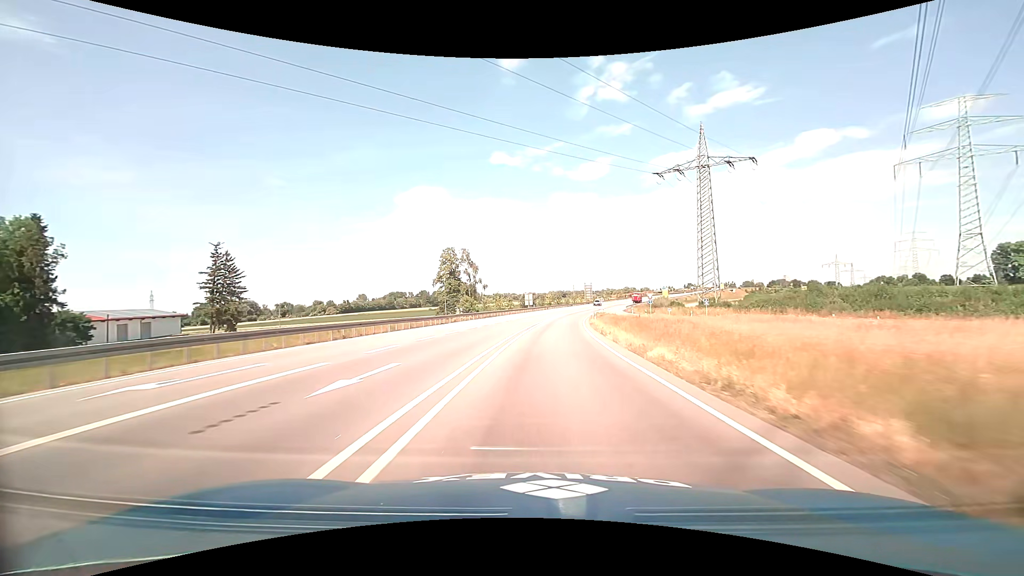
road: trunk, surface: asphalt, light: Day
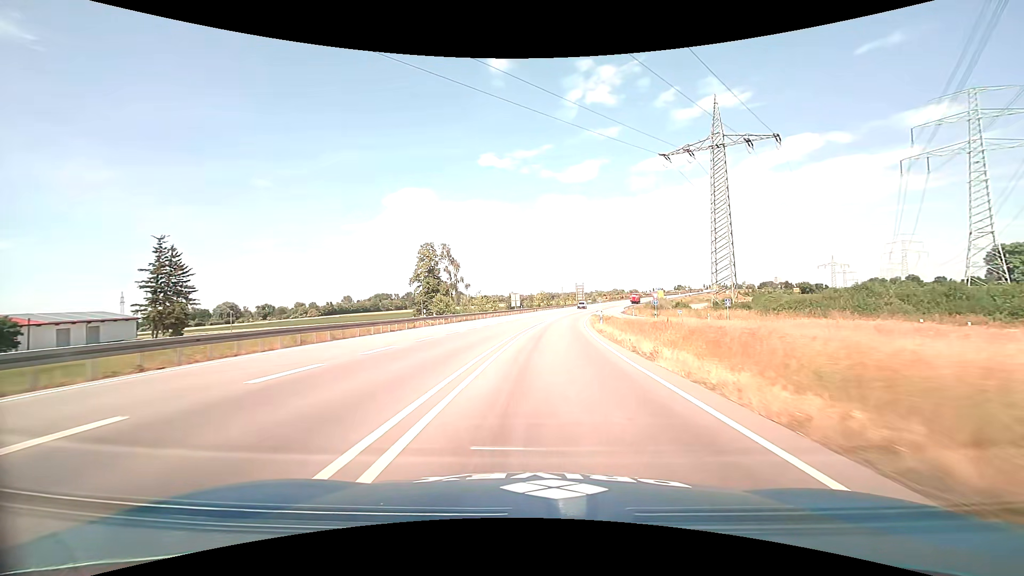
(+0.2, +12.2) m; +1°
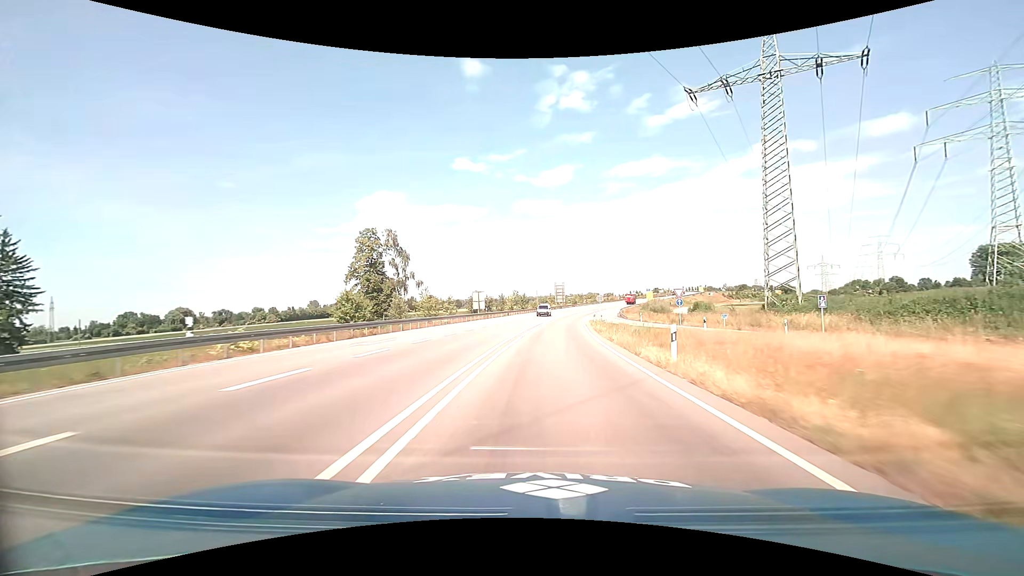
(+0.6, +24.4) m; +3°
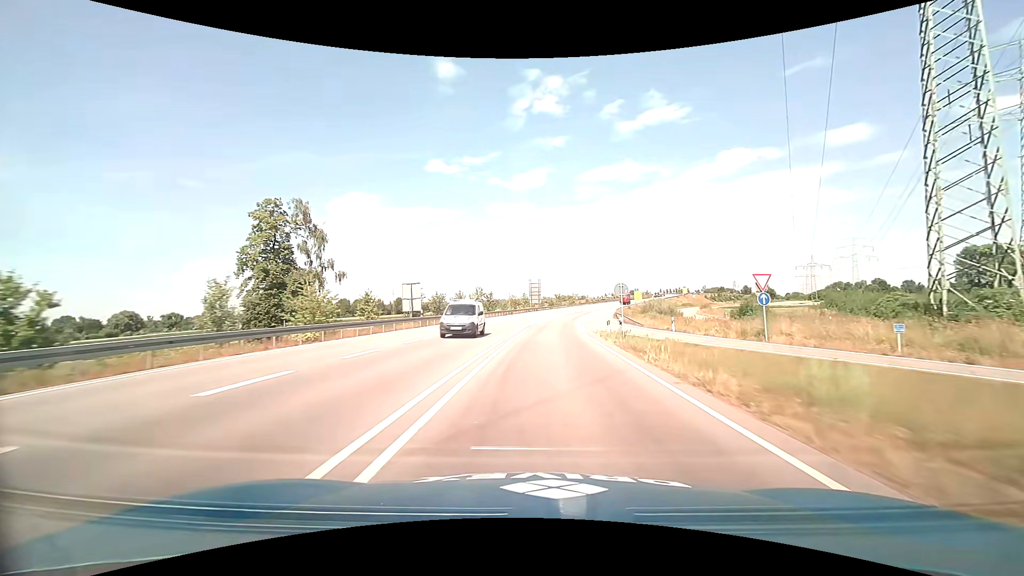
(+0.7, +24.3) m; +3°
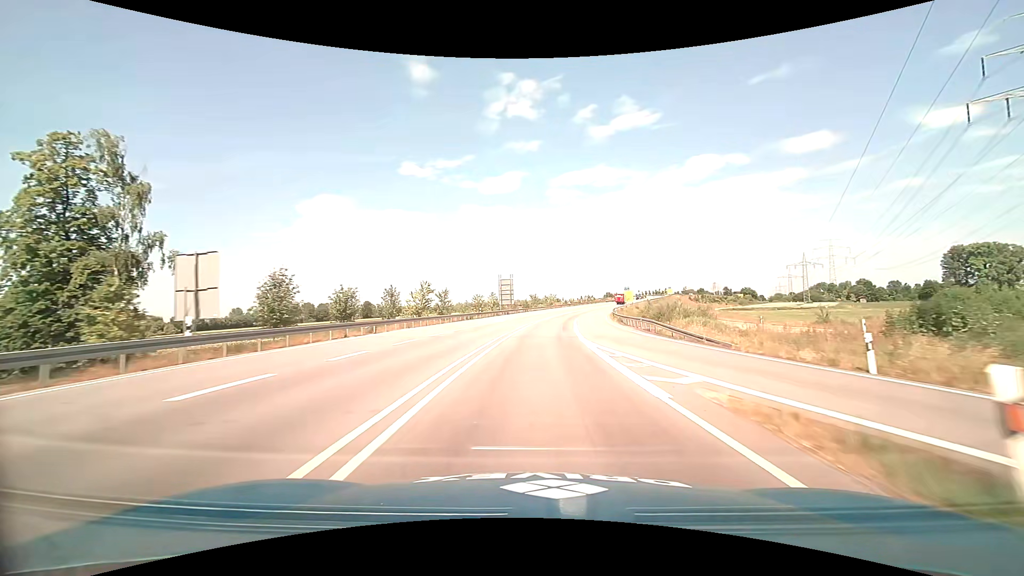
(+0.6, +24.2) m; +3°
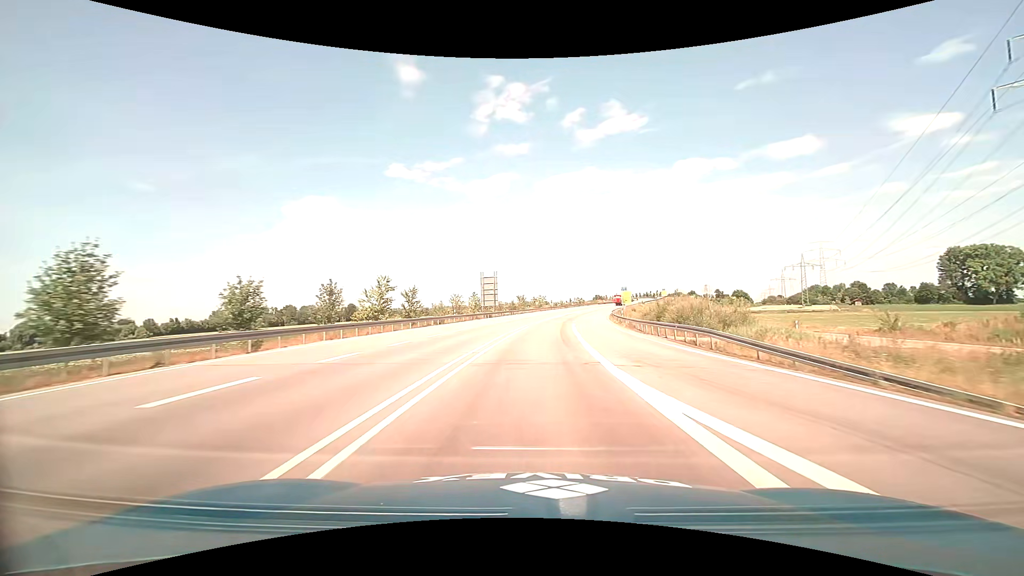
(+0.2, +12.2) m; +1°
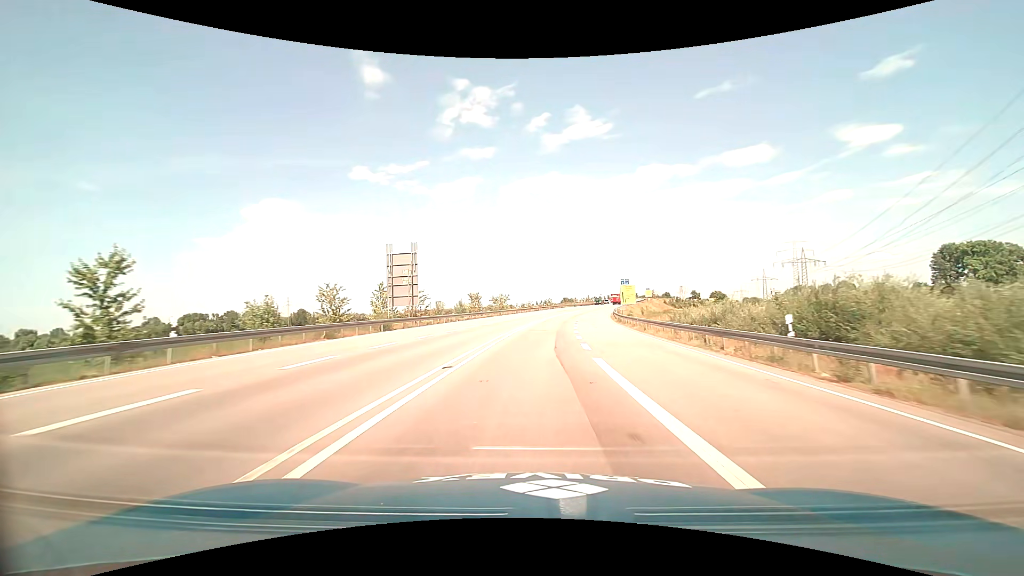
(+1.3, +37.2) m; +4°
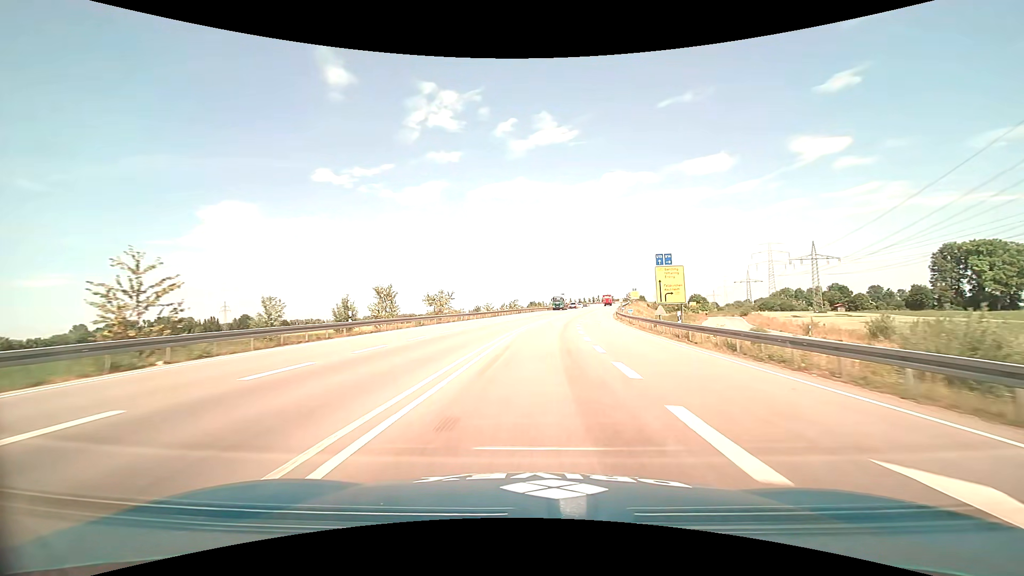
(+1.3, +37.5) m; +4°
